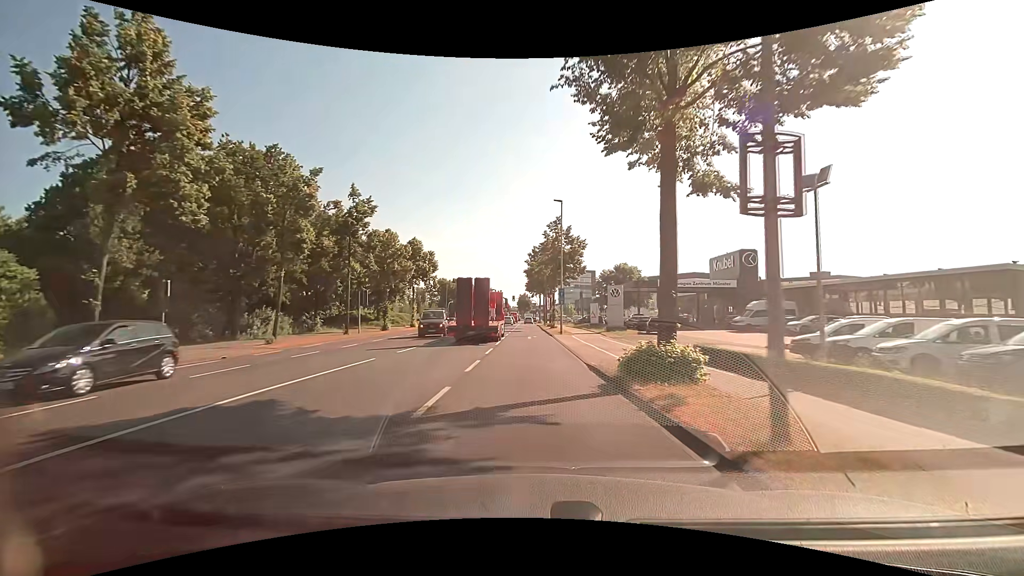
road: secondary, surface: asphalt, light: Day
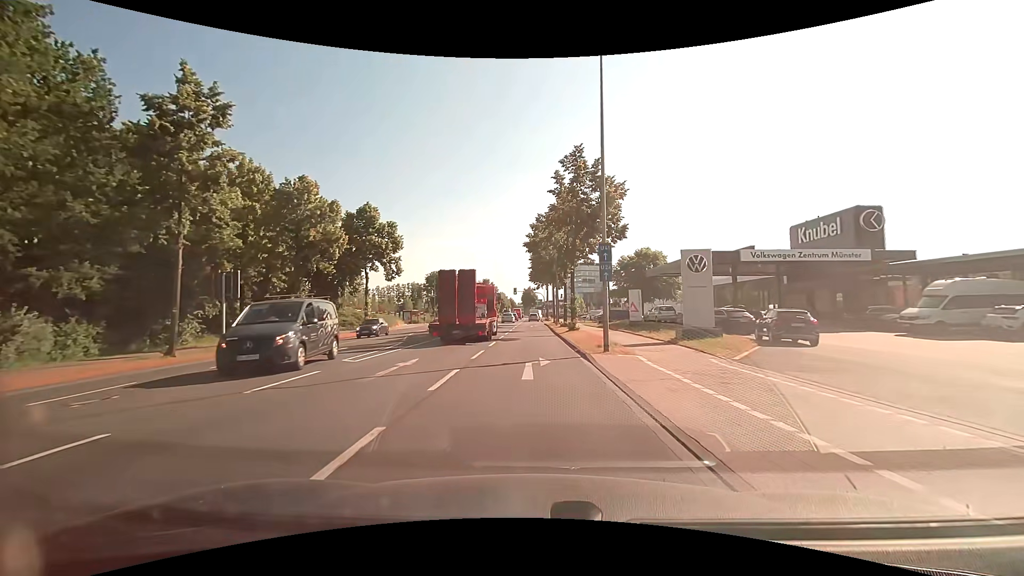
(0.0, +22.1) m; -1°
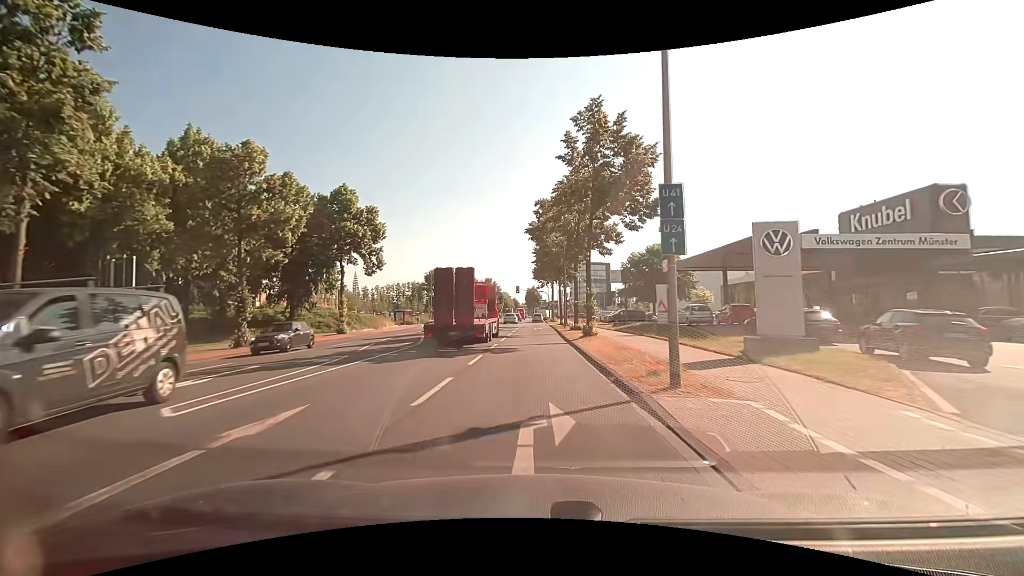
(0.0, +7.5) m; -1°
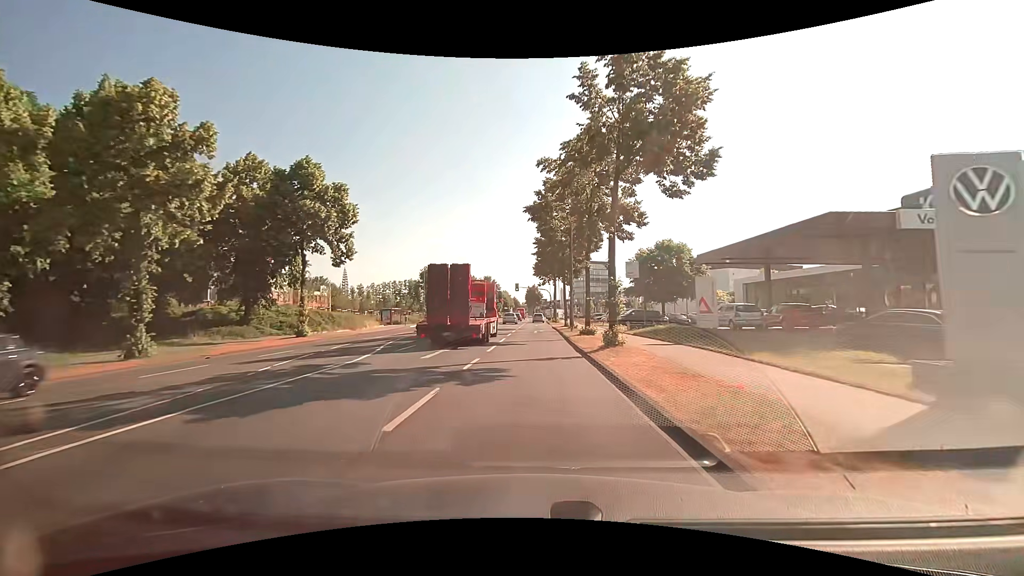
(0.0, +7.4) m; 0°
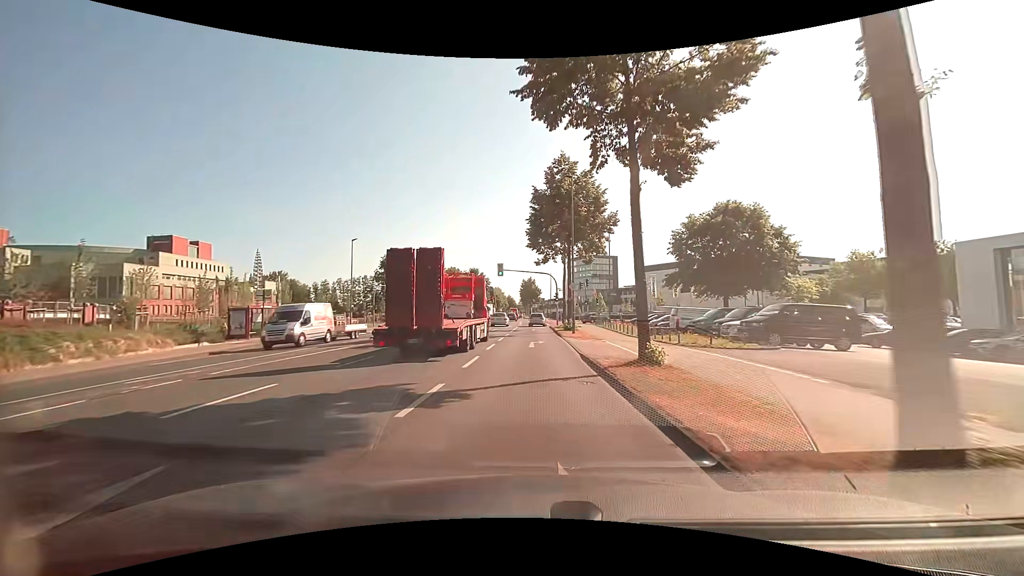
(0.0, +35.2) m; +1°
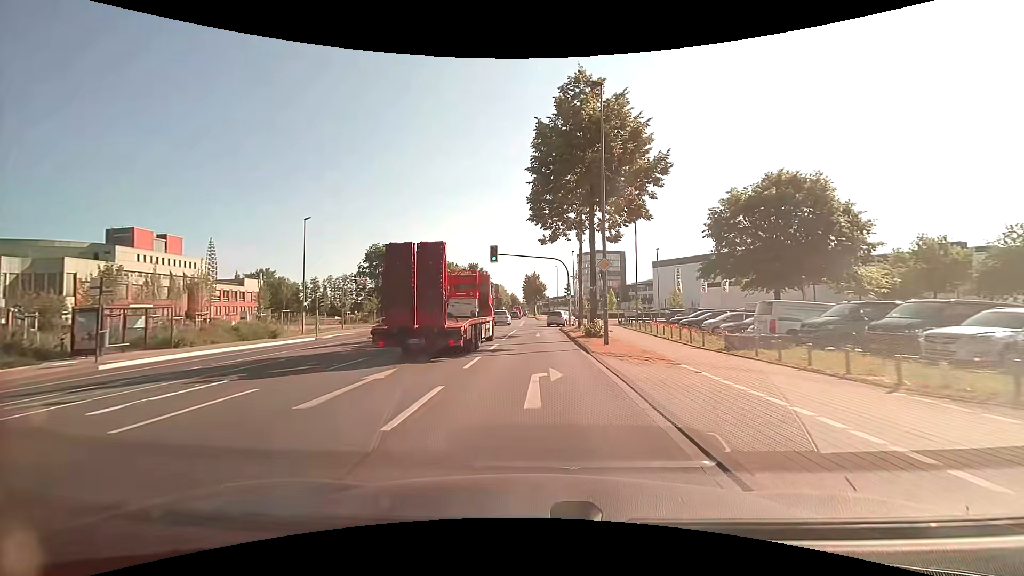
(-0.1, +12.9) m; -1°
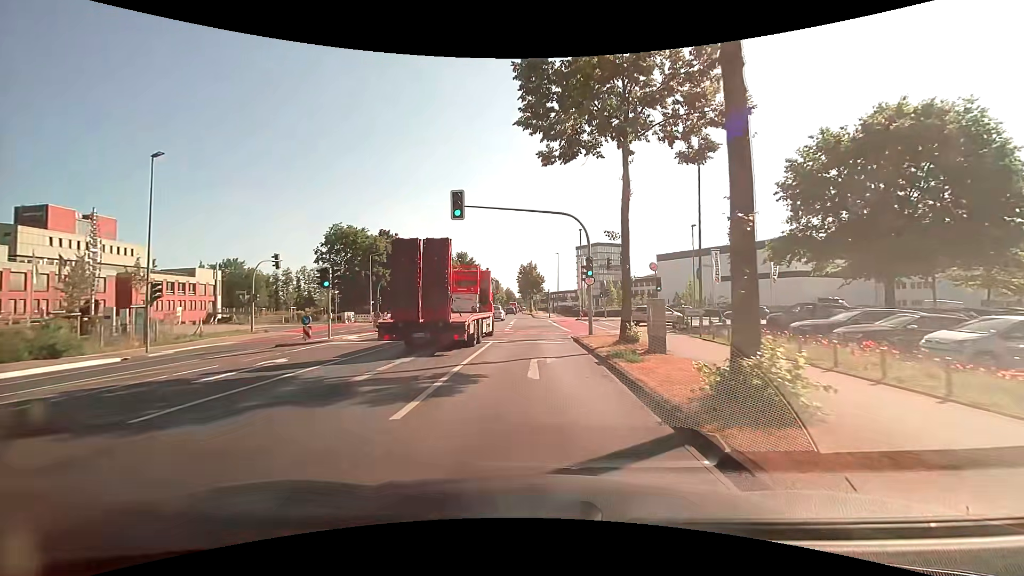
(0.0, +17.5) m; 0°
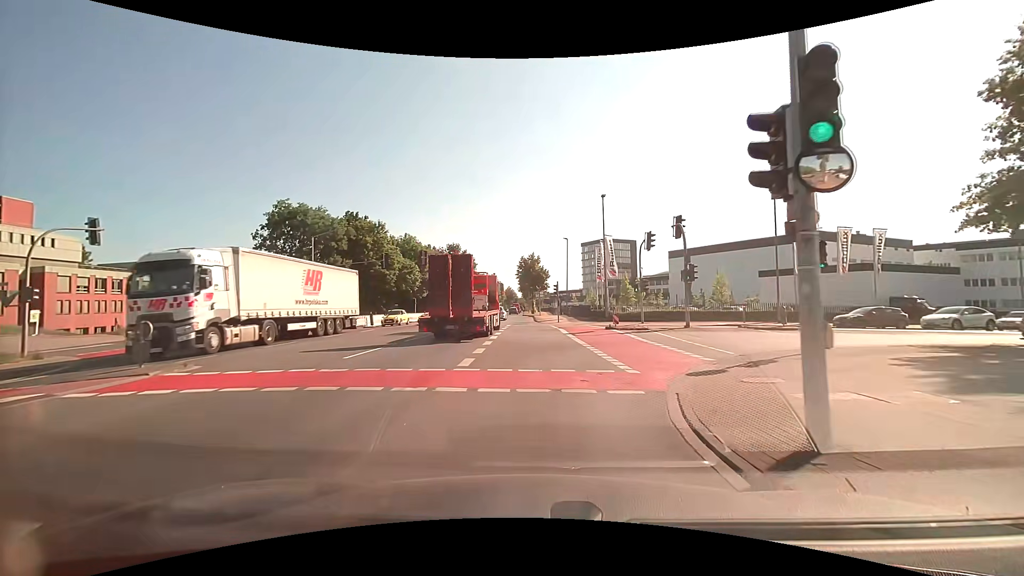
(0.0, +17.9) m; 0°
(0, +10) (+5, +19) (+14, +23) (+23, +26) (+32, +31) (+41, +35) (+50, +41) (+58, +46) (+67, +51) (+75, +56) m
